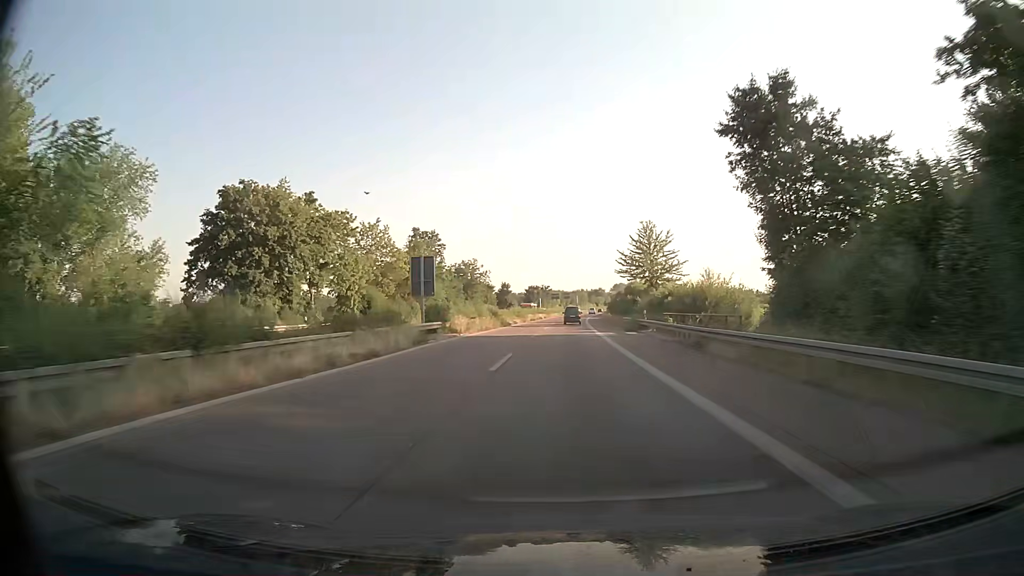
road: trunk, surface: asphalt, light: Day
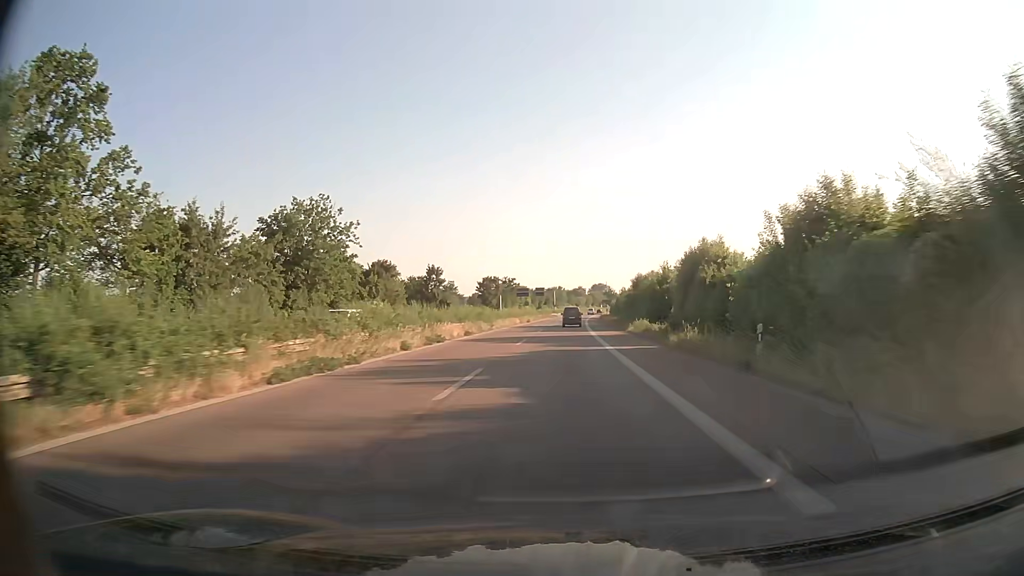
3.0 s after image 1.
(+1.6, +76.5) m; +2°
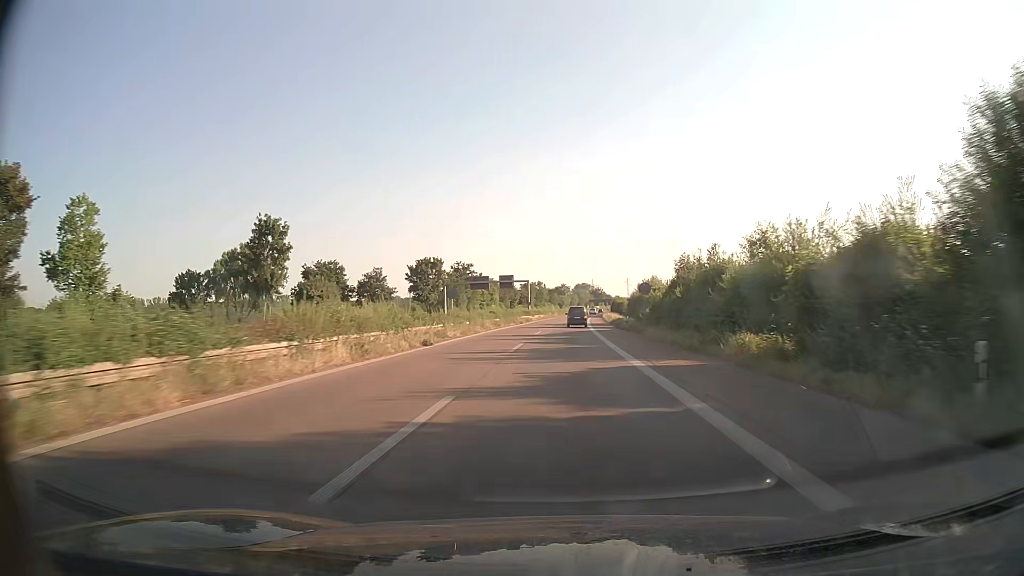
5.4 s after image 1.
(+0.8, +59.4) m; +2°
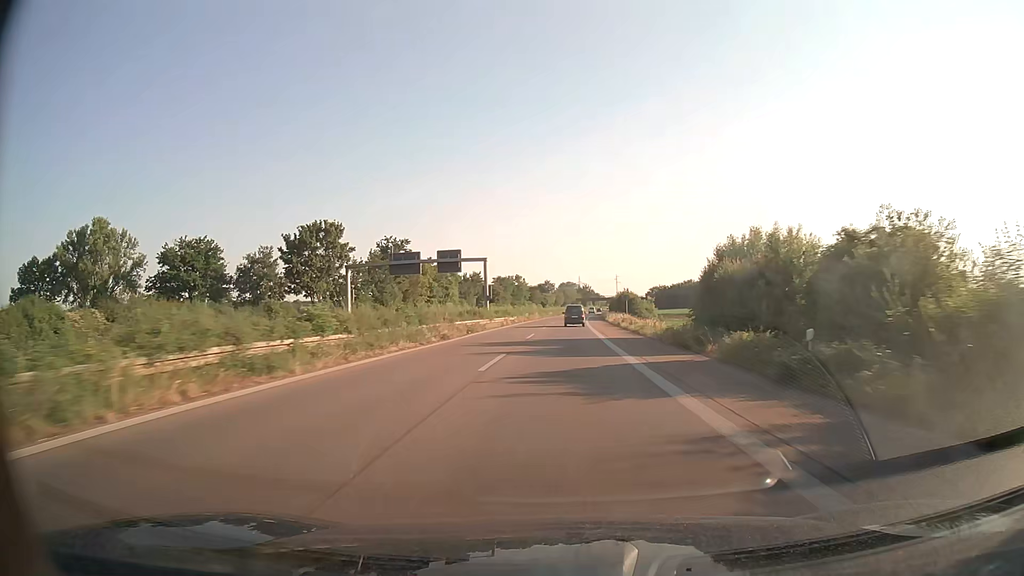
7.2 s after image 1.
(+0.5, +43.6) m; +1°
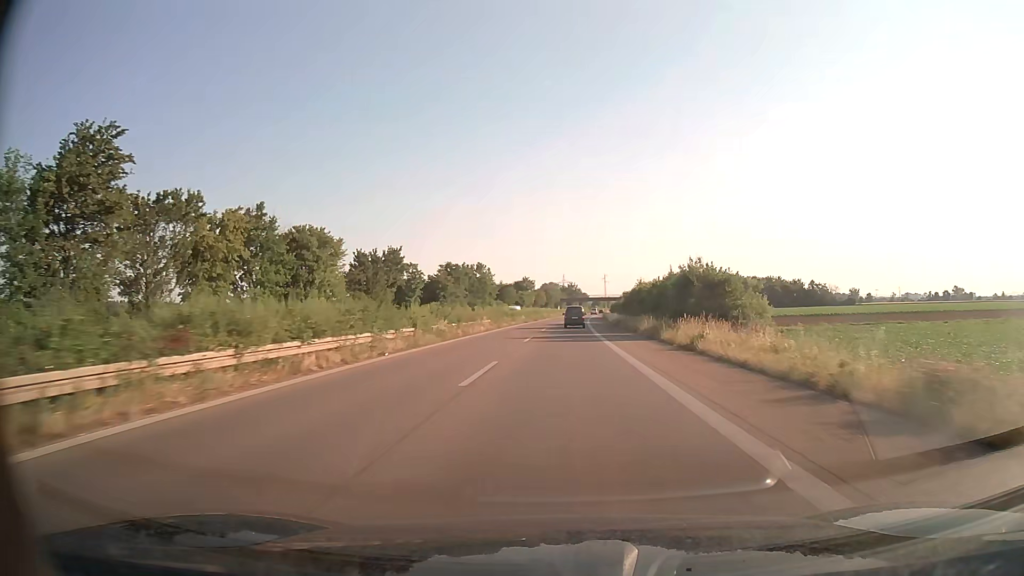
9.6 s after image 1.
(+0.7, +57.2) m; +1°
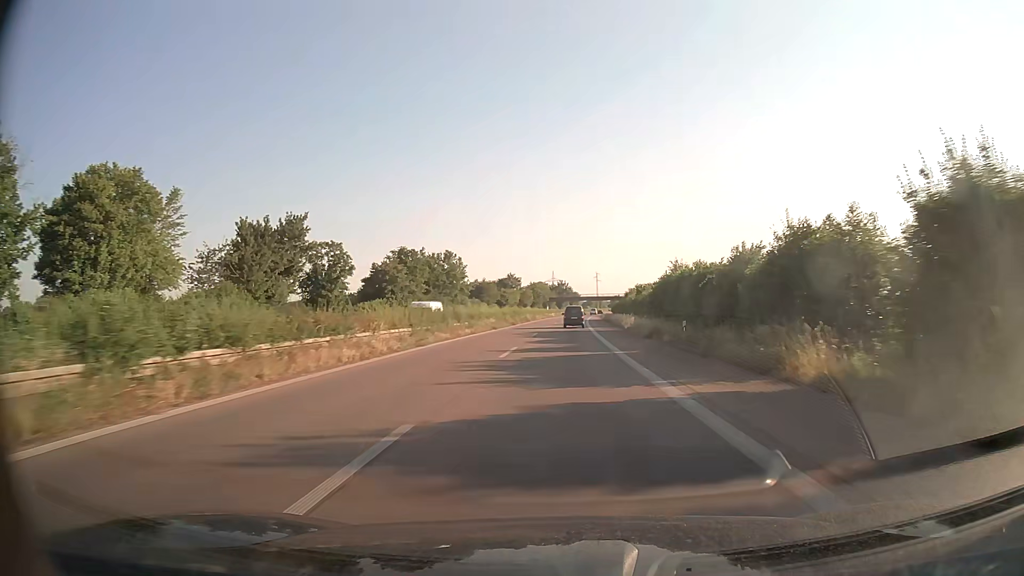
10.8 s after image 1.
(+0.2, +28.3) m; +1°
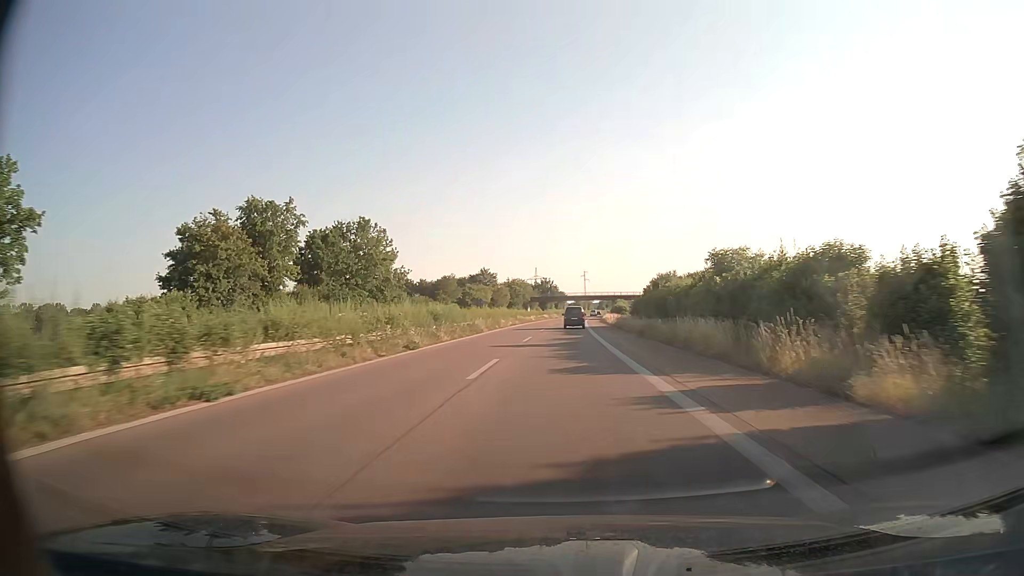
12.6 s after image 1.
(+0.4, +42.4) m; +1°
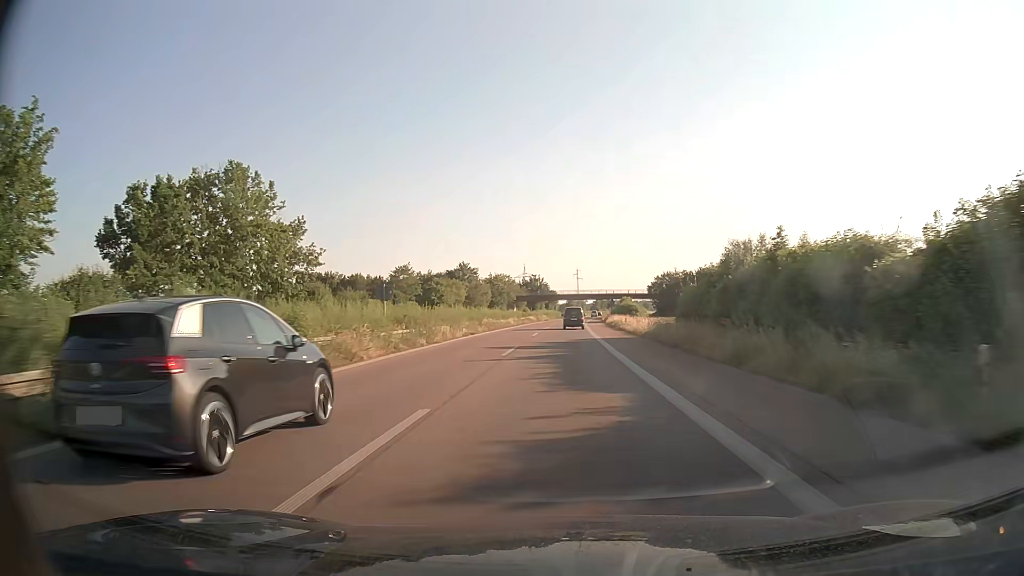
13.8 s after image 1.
(+0.2, +28.3) m; +1°
(0, +10) (0, +20) (0, +30) (0, +40) (+1, +50) (+1, +60) (+1, +70) (+2, +80) (+2, +90) (+3, +100) m
